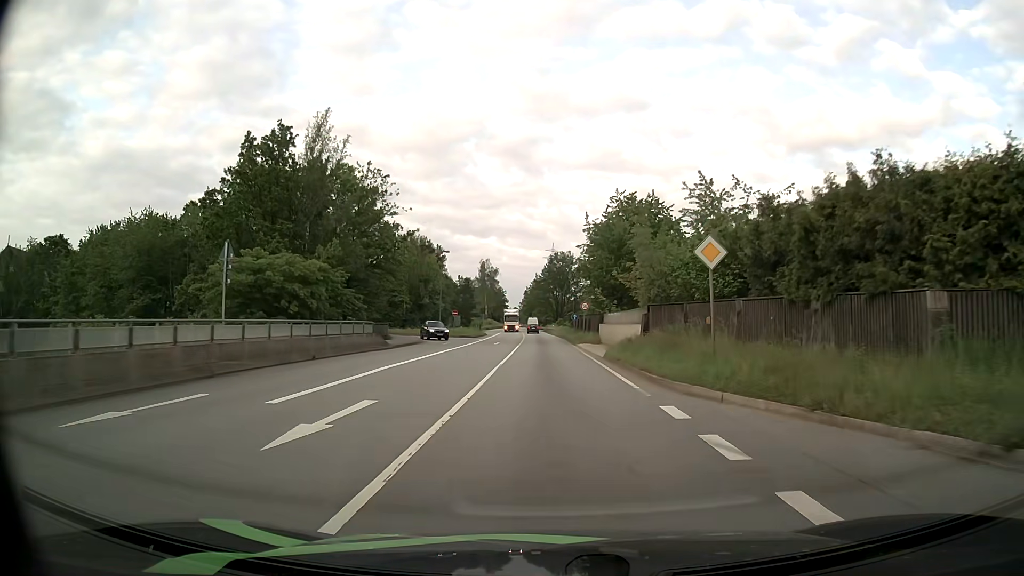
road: primary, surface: asphalt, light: Day
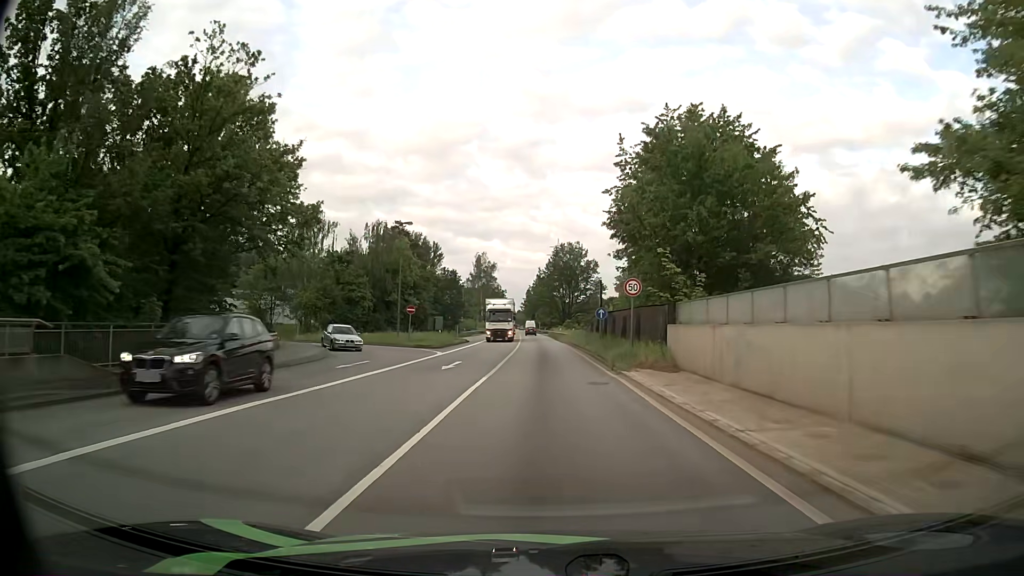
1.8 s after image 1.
(-0.3, +25.2) m; -1°
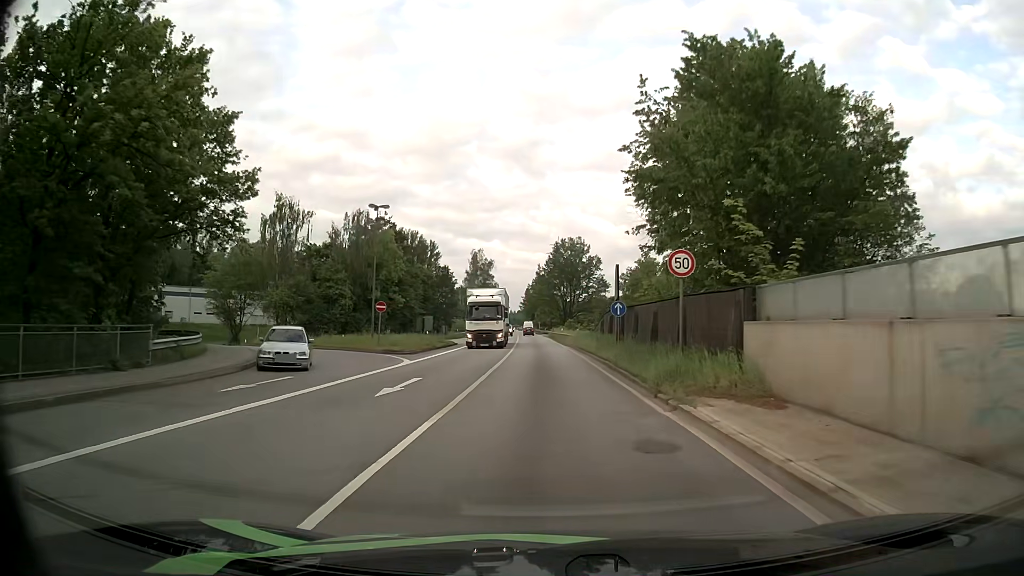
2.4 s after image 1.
(0.0, +8.5) m; 0°
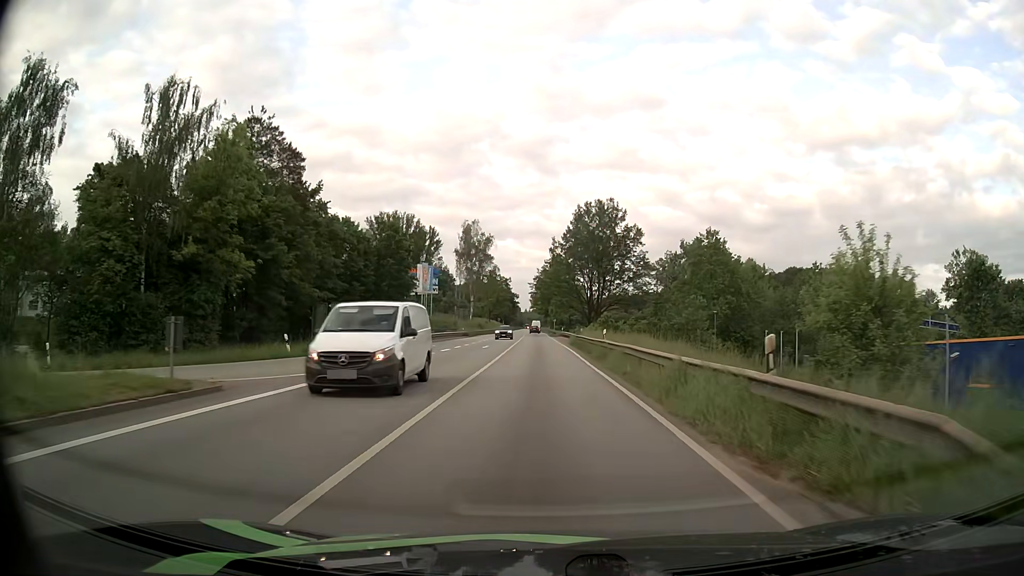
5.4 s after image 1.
(-0.4, +42.6) m; -2°
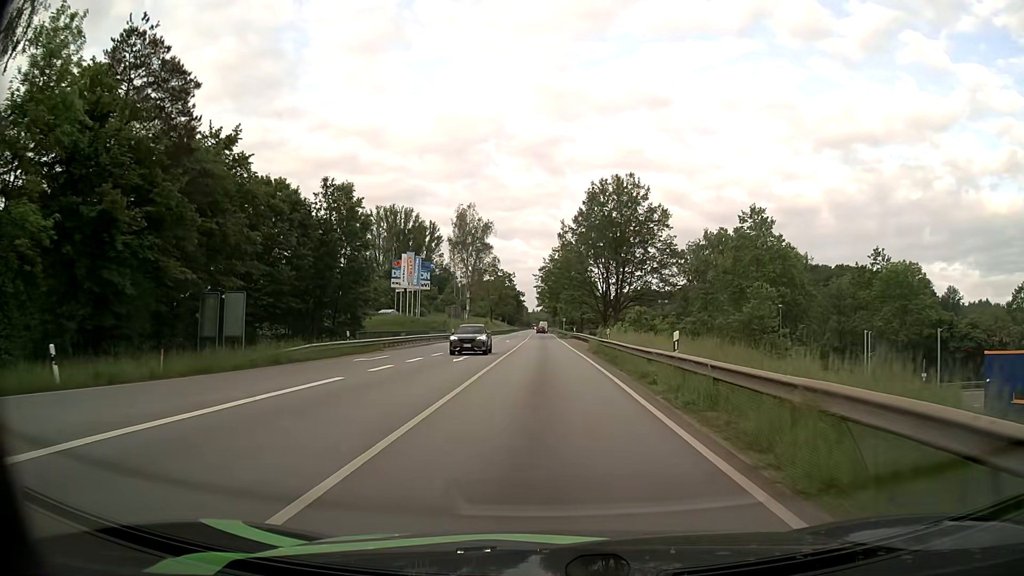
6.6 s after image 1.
(-0.1, +16.7) m; 0°
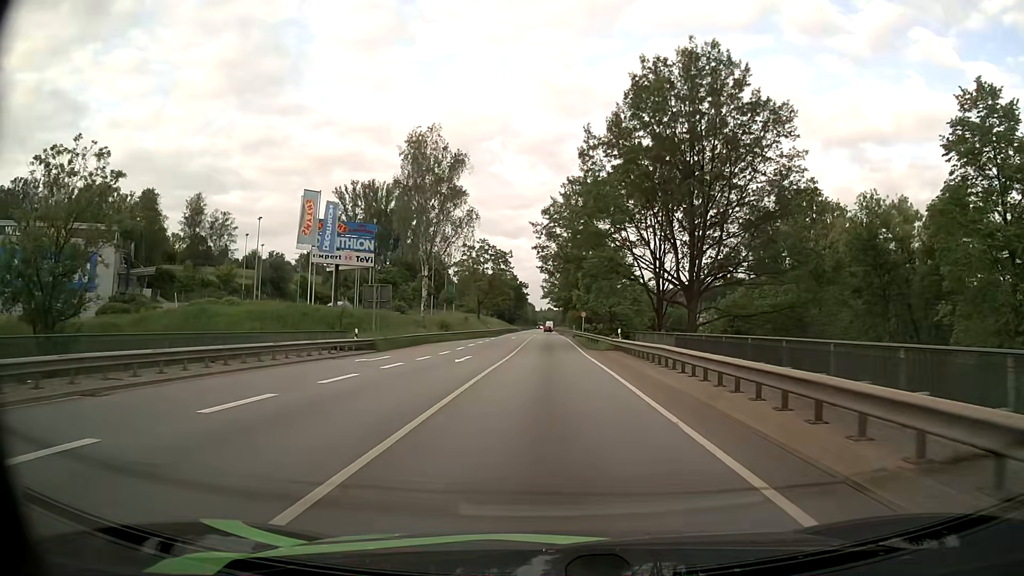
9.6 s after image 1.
(-0.3, +41.1) m; -1°
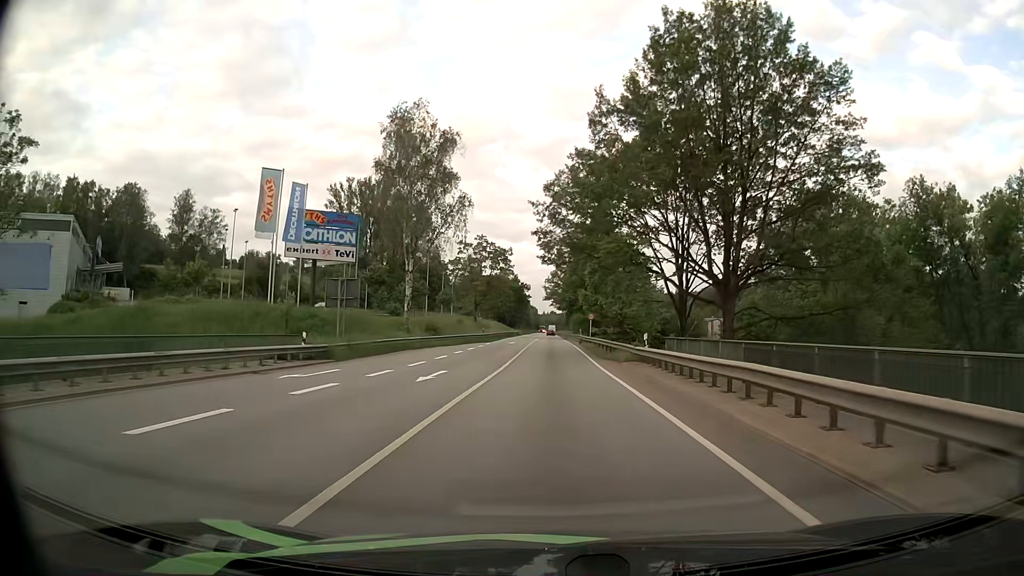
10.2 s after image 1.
(0.0, +8.3) m; 0°
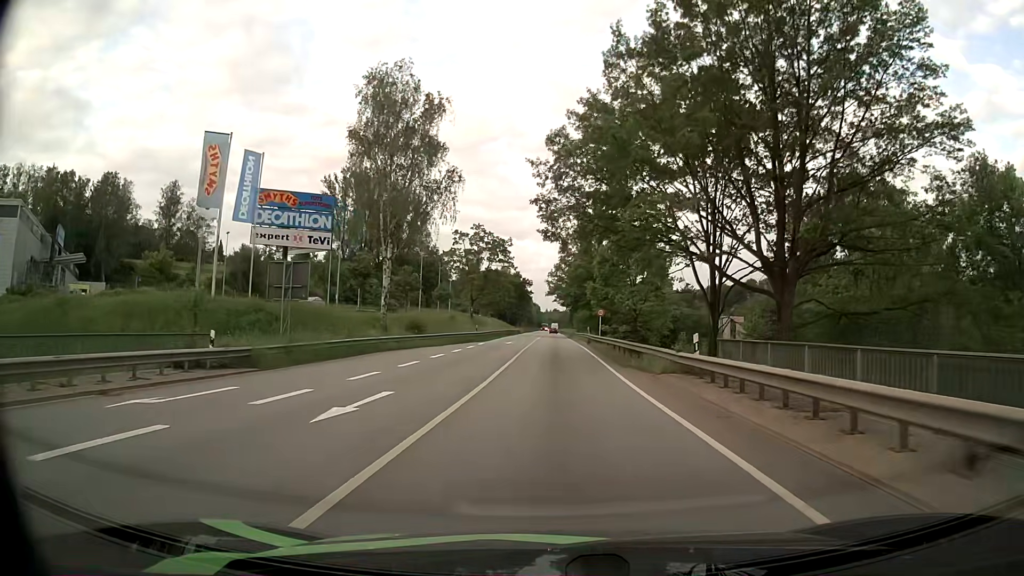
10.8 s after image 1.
(0.0, +8.3) m; 0°
(0, +10) (0, +20) (0, +30) (0, +40) (0, +50) (0, +60) (+1, +70) (+1, +80) (+1, +90) (+1, +100) m
